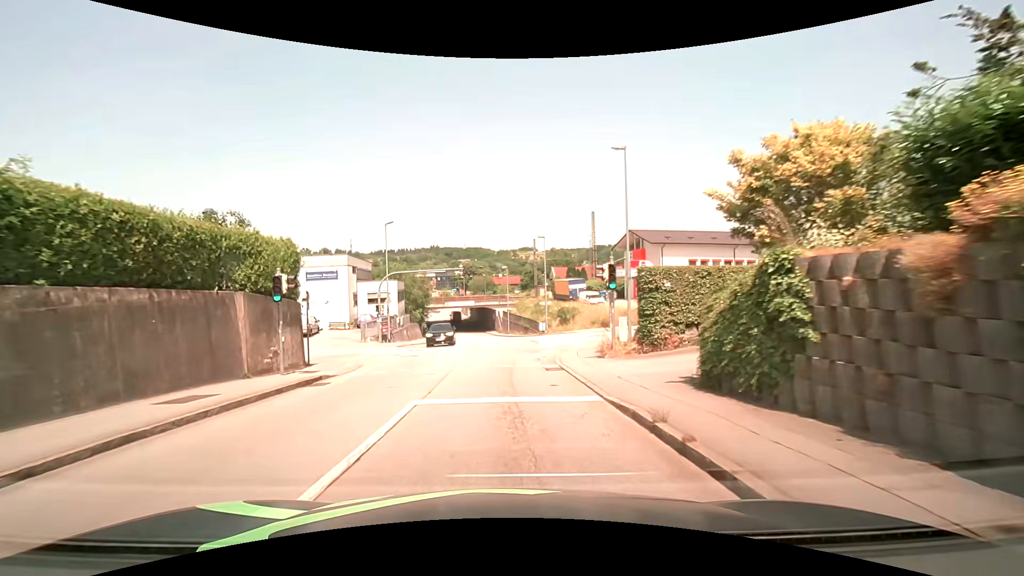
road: tertiary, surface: asphalt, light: Day
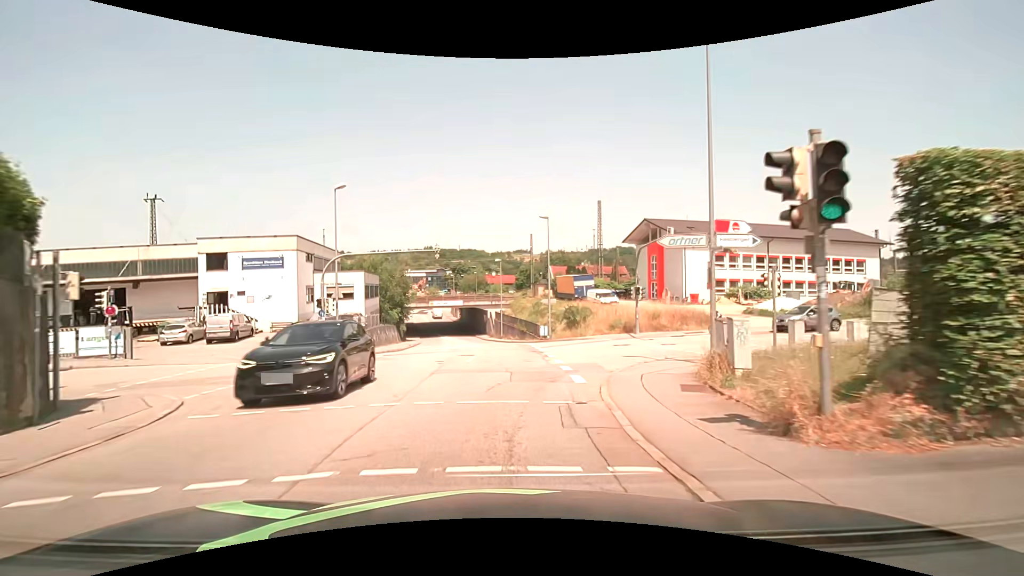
(+0.1, +11.2) m; +1°
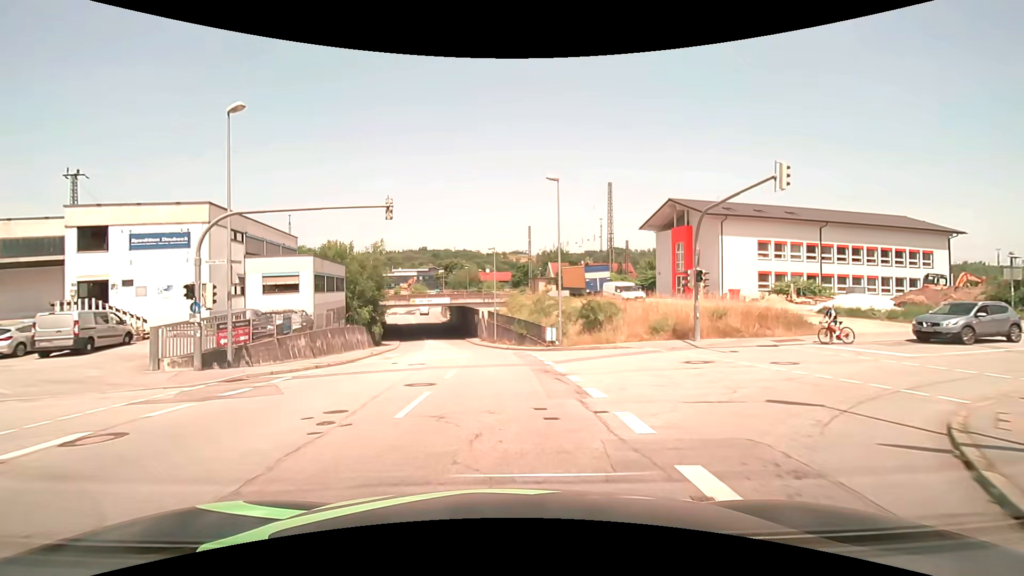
(+0.1, +11.4) m; 0°
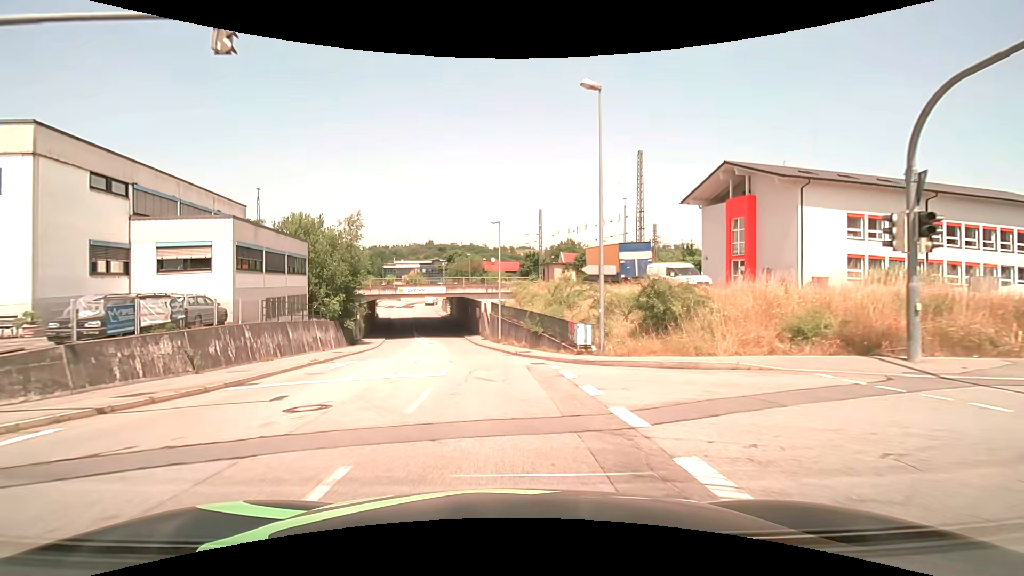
(0.0, +11.6) m; 0°
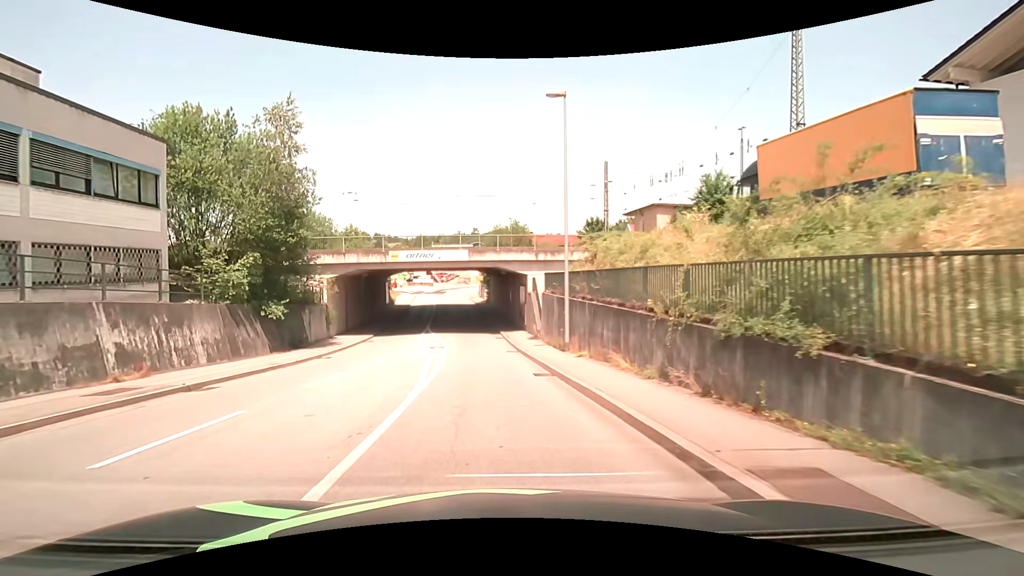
(-1.1, +22.0) m; -6°
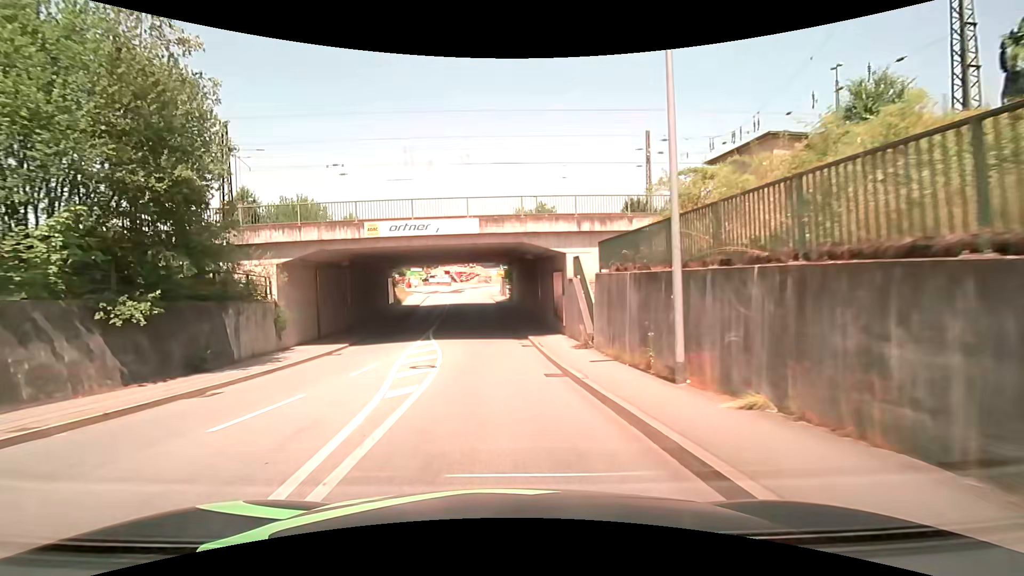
(-0.2, +10.4) m; -2°
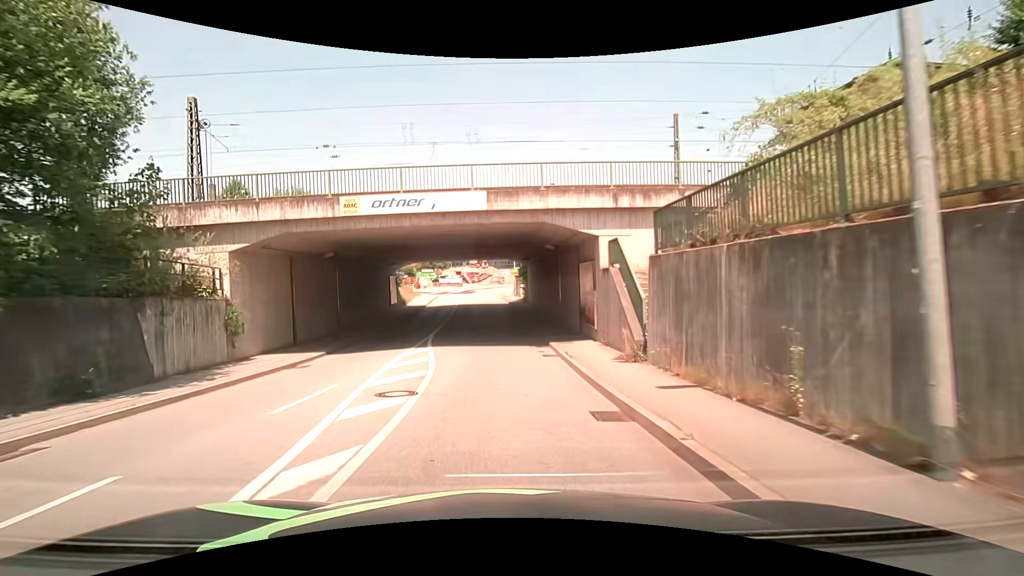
(-0.1, +5.1) m; -1°
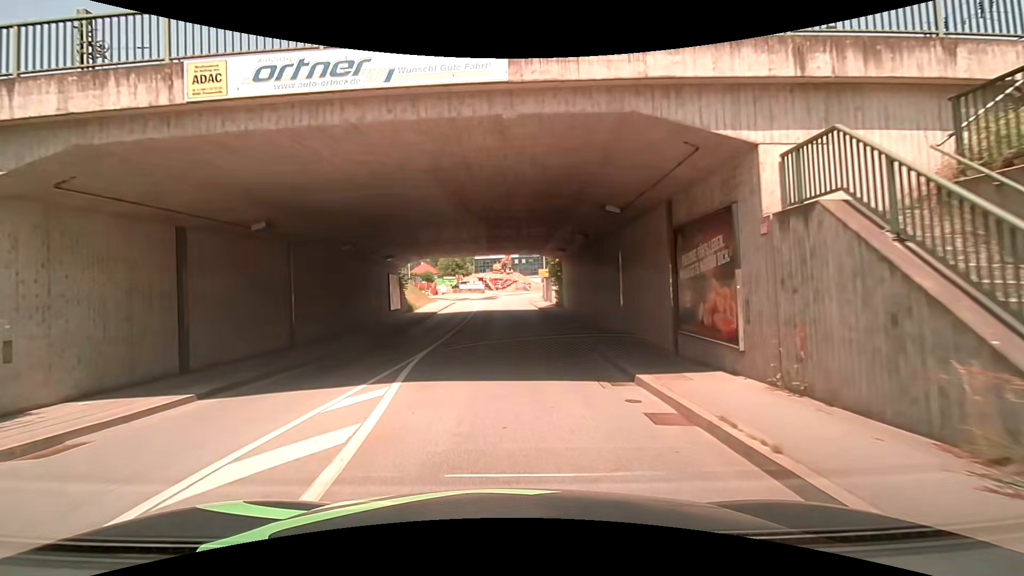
(-0.3, +9.9) m; -3°
